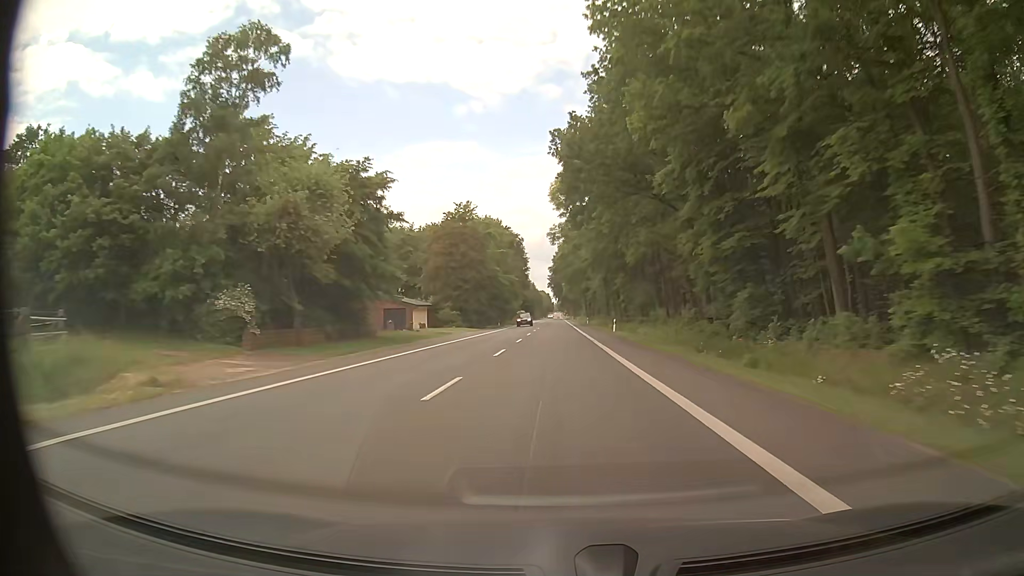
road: primary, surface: asphalt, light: Day
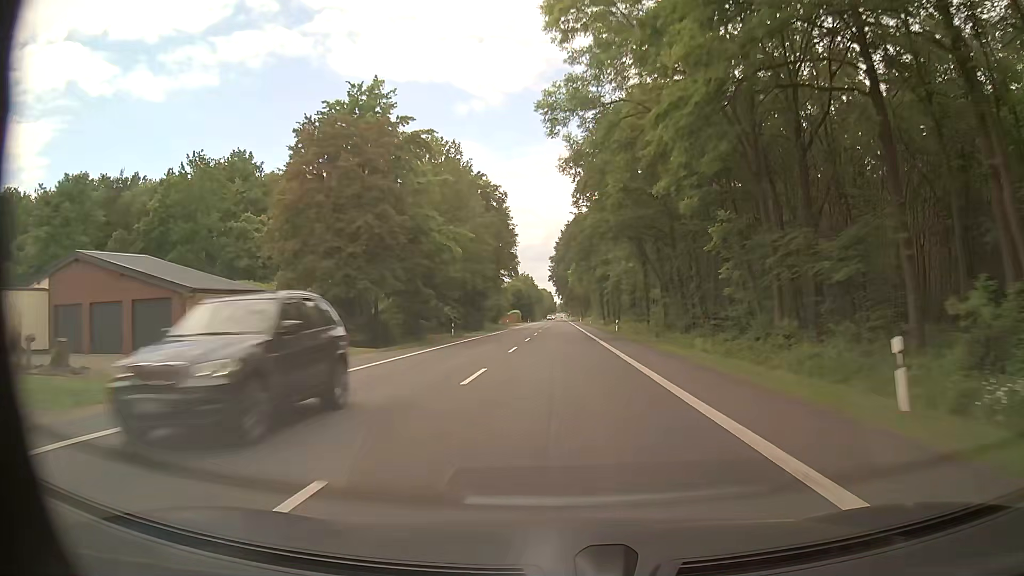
(0.0, +45.5) m; 0°
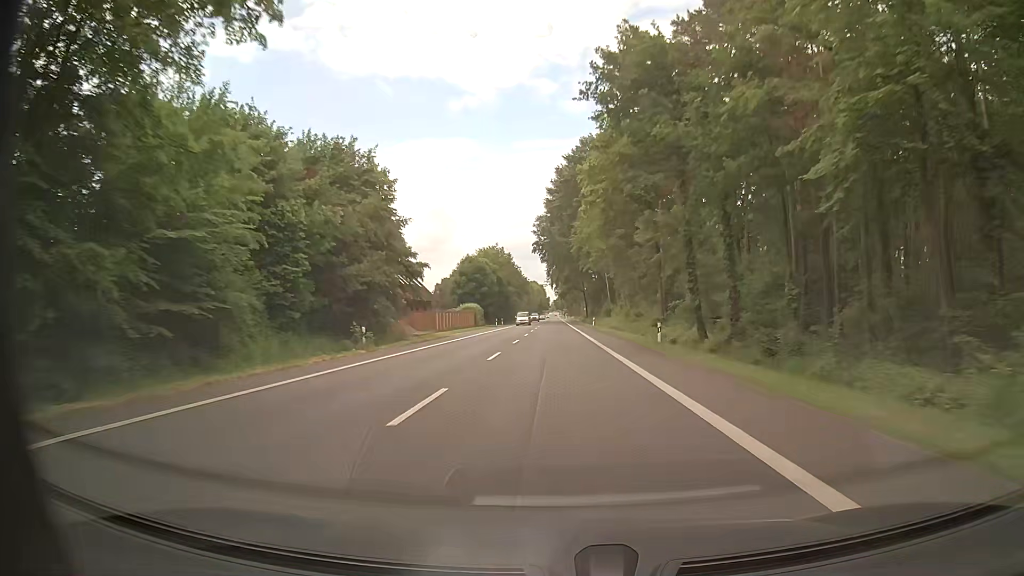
(-0.3, +77.4) m; 0°
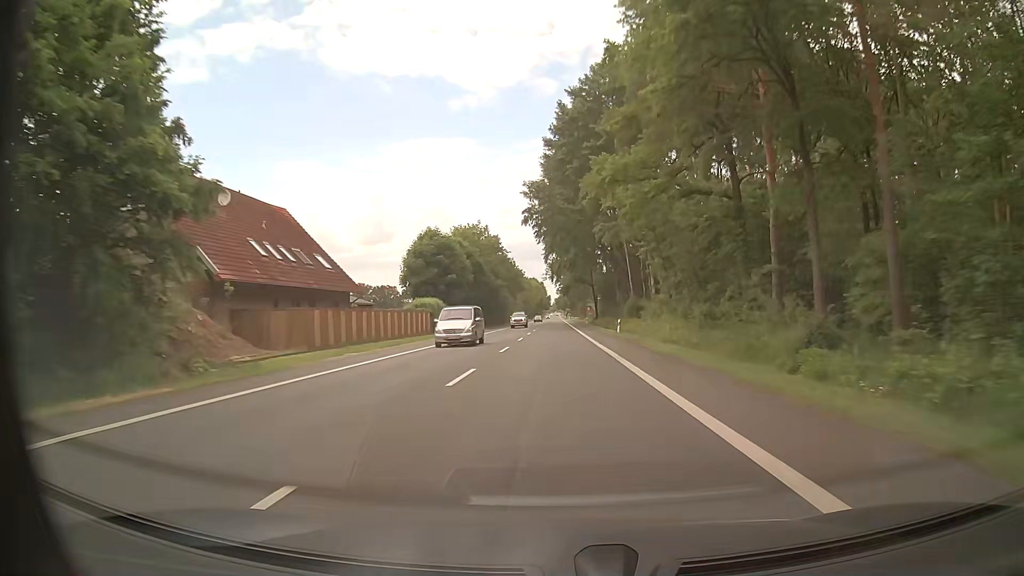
(0.0, +31.3) m; 0°
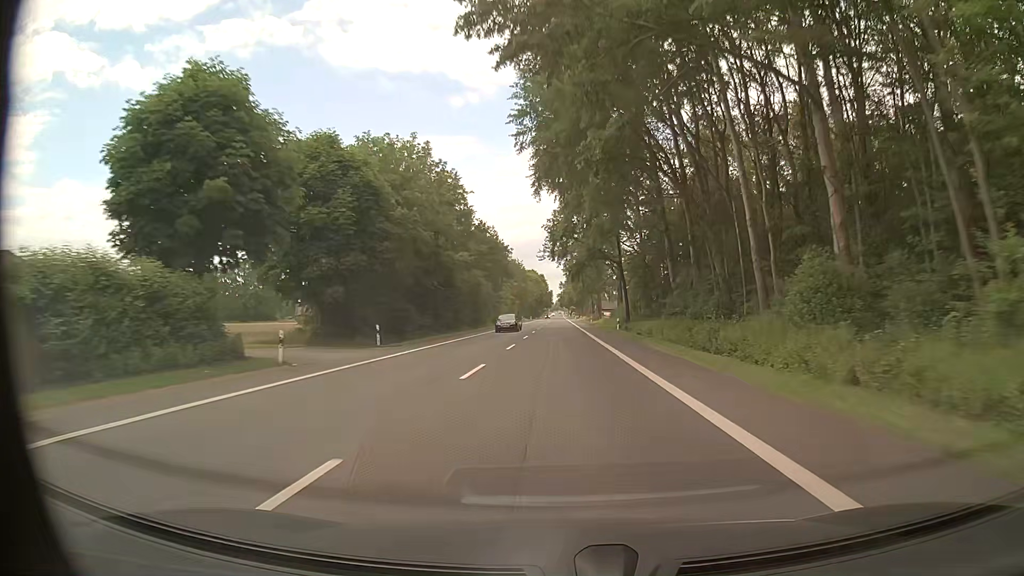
(-0.5, +47.1) m; -1°
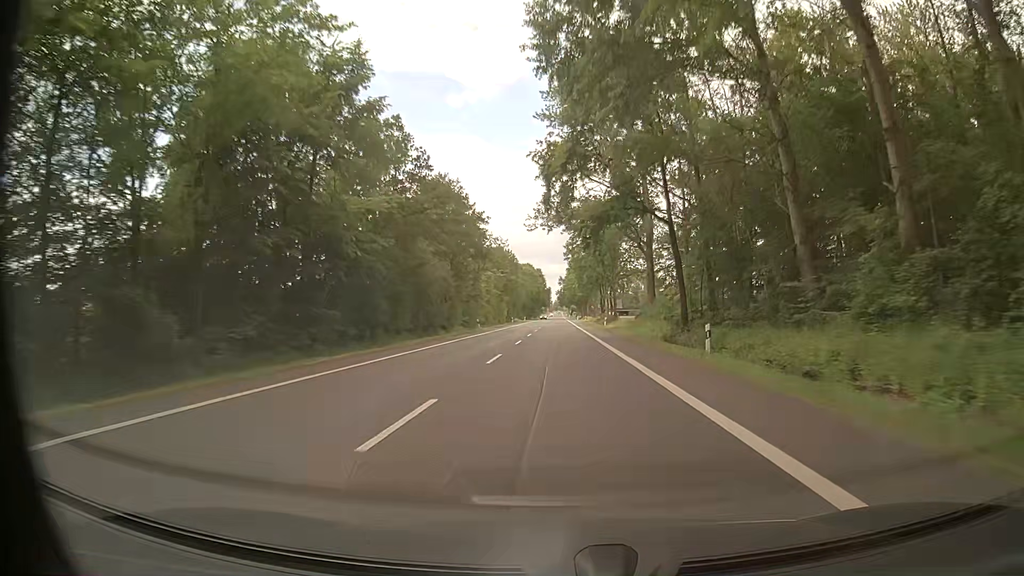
(+0.2, +31.5) m; +1°
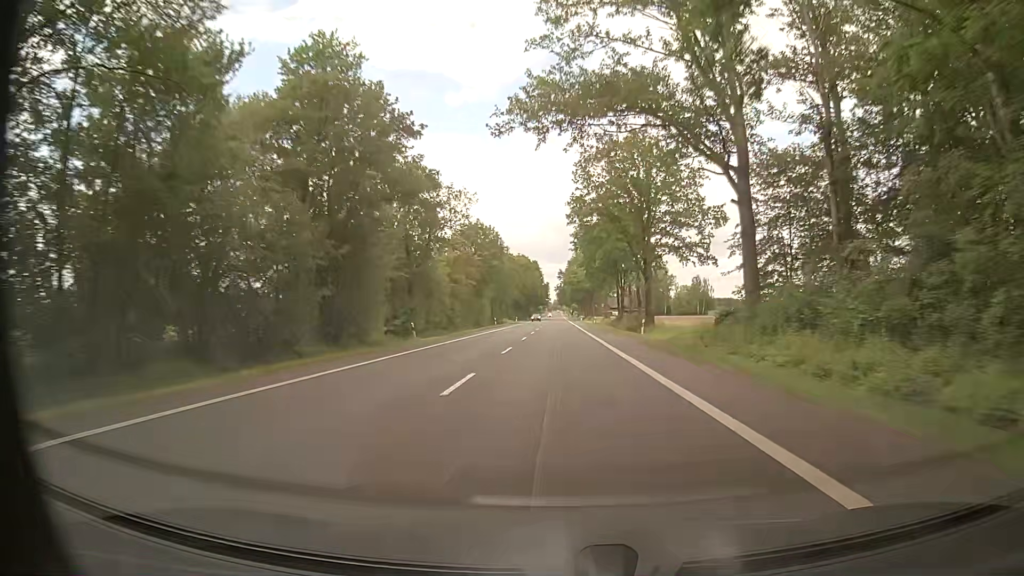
(-0.2, +31.6) m; 0°
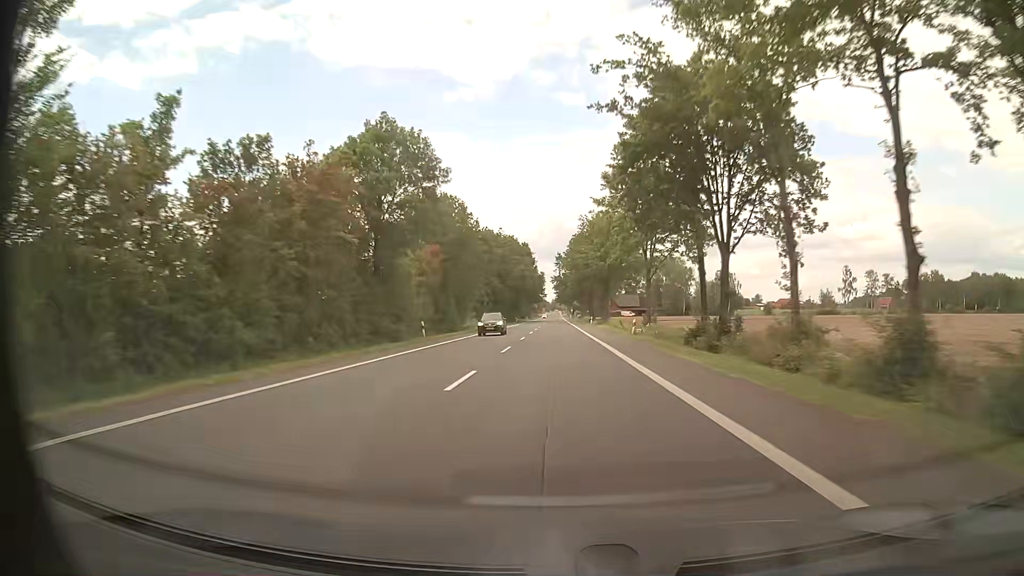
(+0.1, +47.4) m; 0°
(0, +10) (0, +20) (0, +30) (0, +40) (0, +50) (0, +60) (0, +70) (0, +80) (0, +90) (0, +100) m
